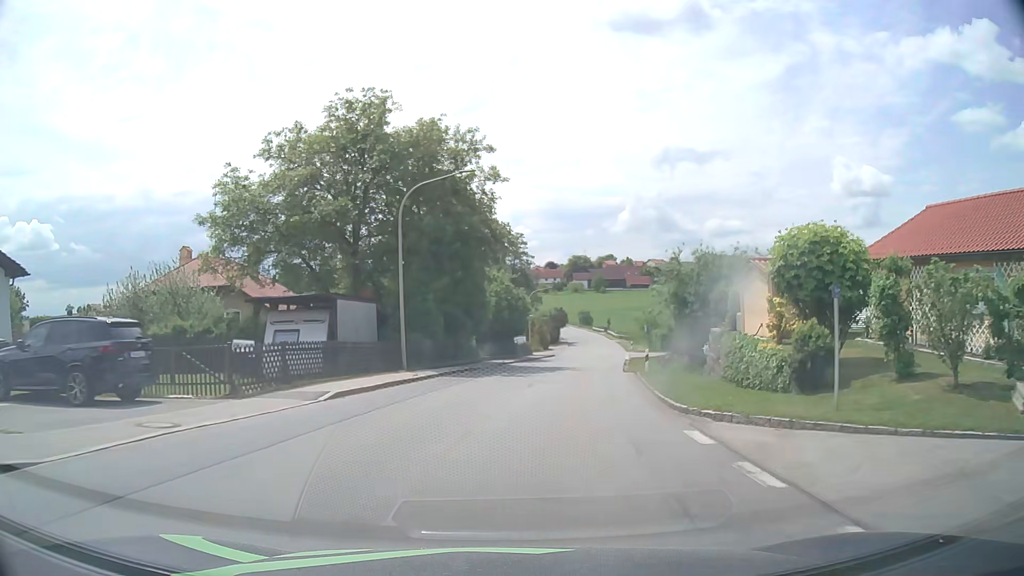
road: tertiary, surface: asphalt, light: Day
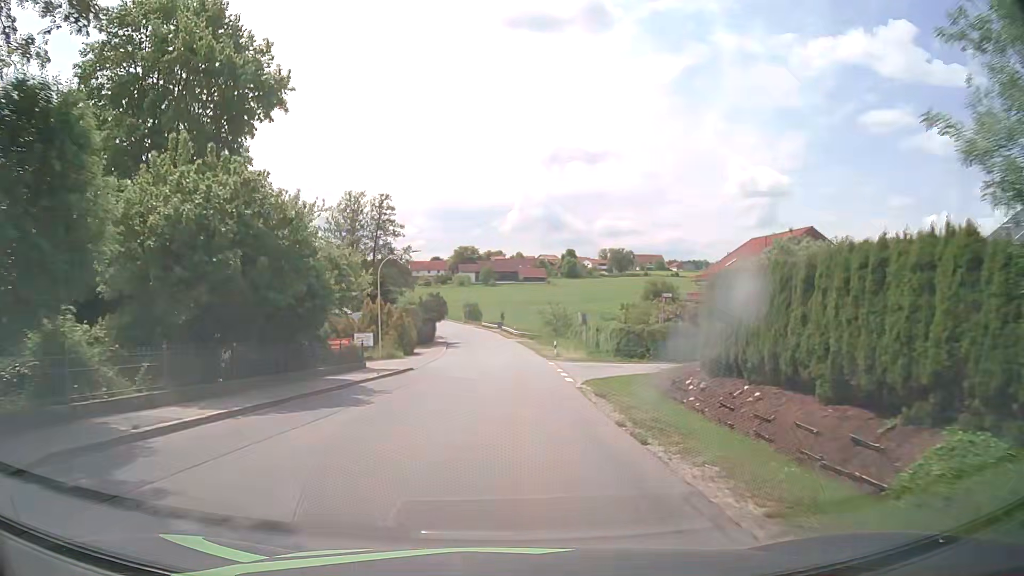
(+3.3, +30.2) m; +10°
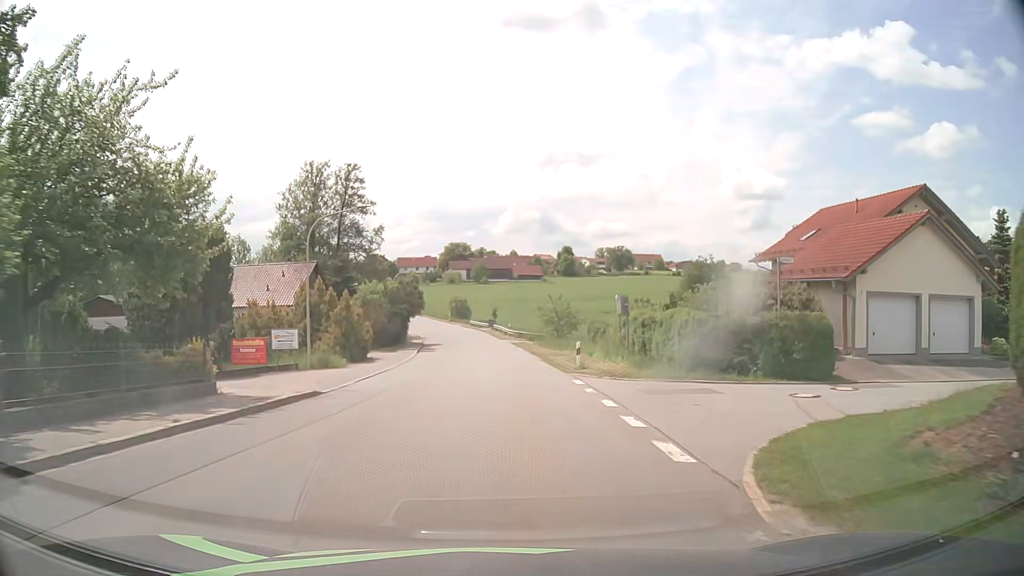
(+0.1, +15.4) m; 0°
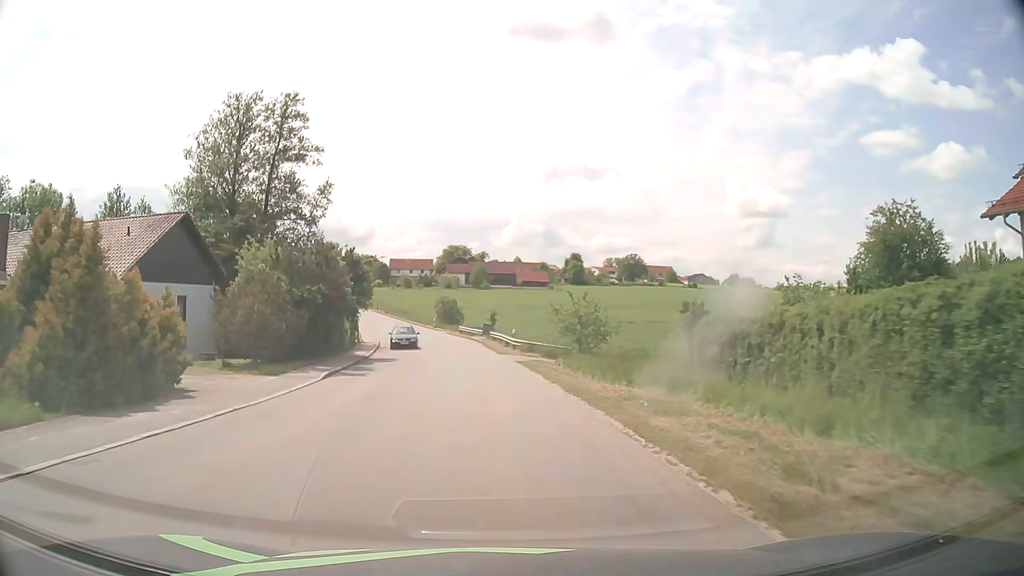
(0.0, +23.0) m; 0°
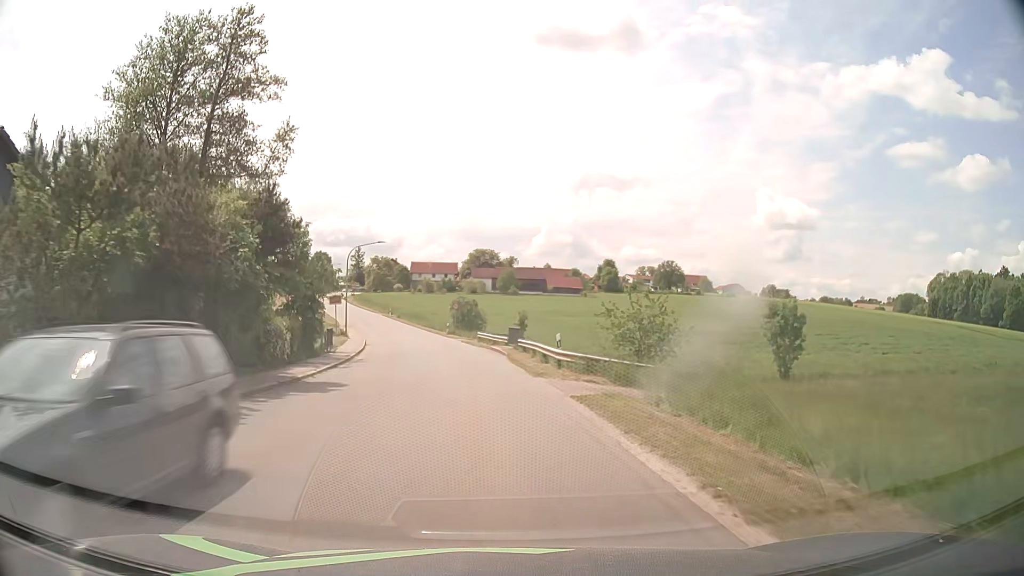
(-0.3, +15.1) m; -3°
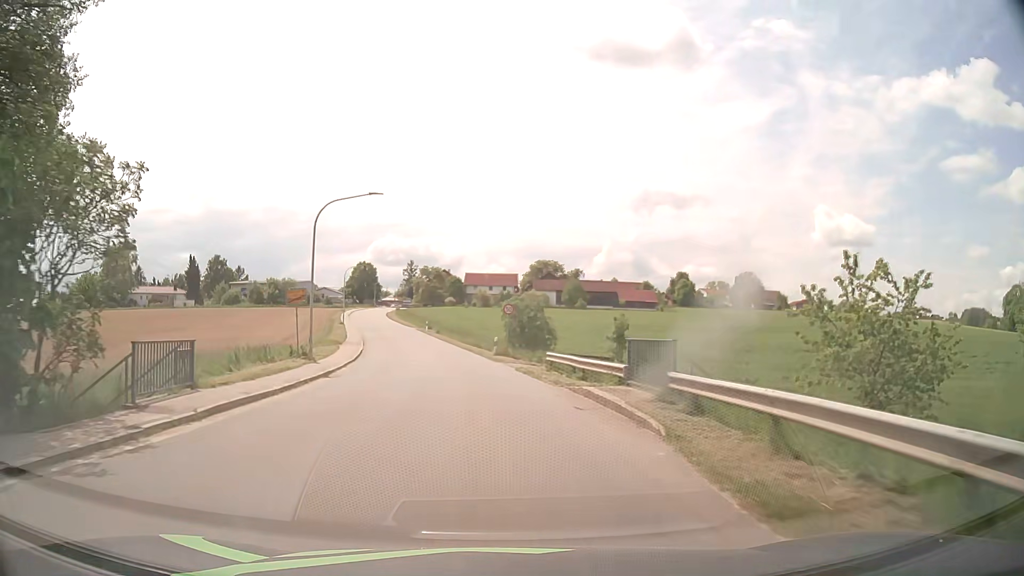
(-1.0, +22.6) m; -5°
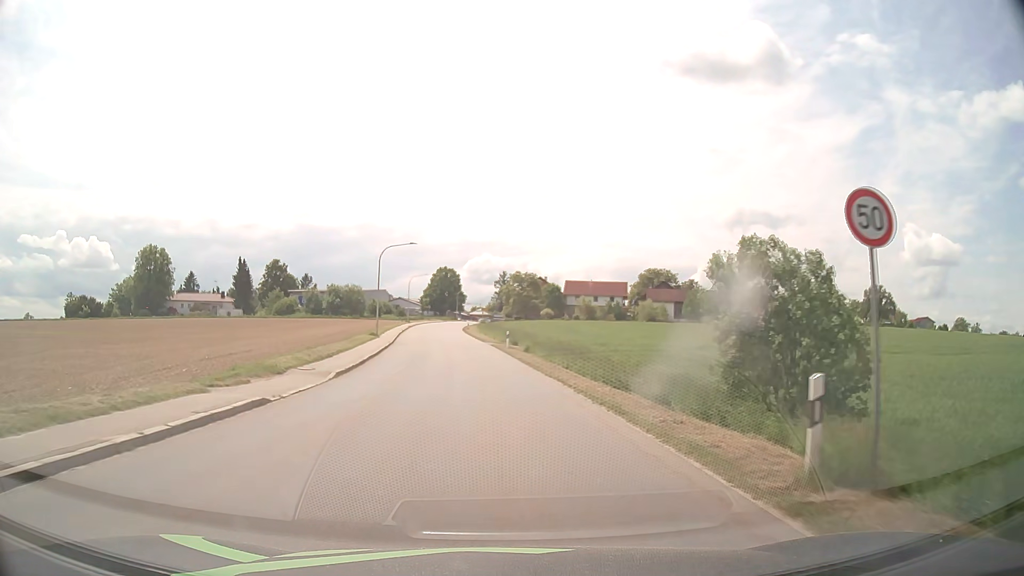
(-2.3, +29.9) m; -8°
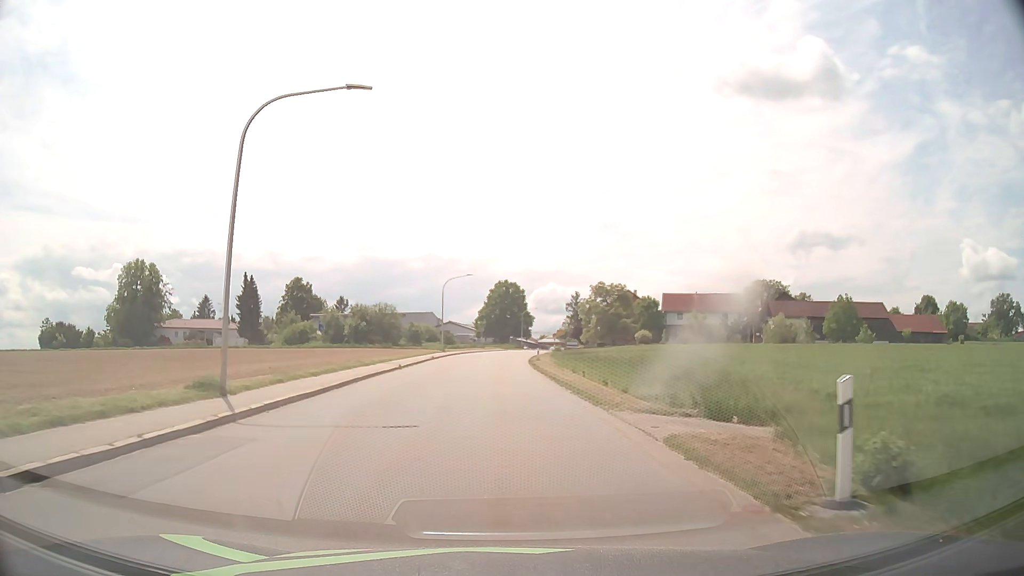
(-2.0, +36.9) m; -6°
